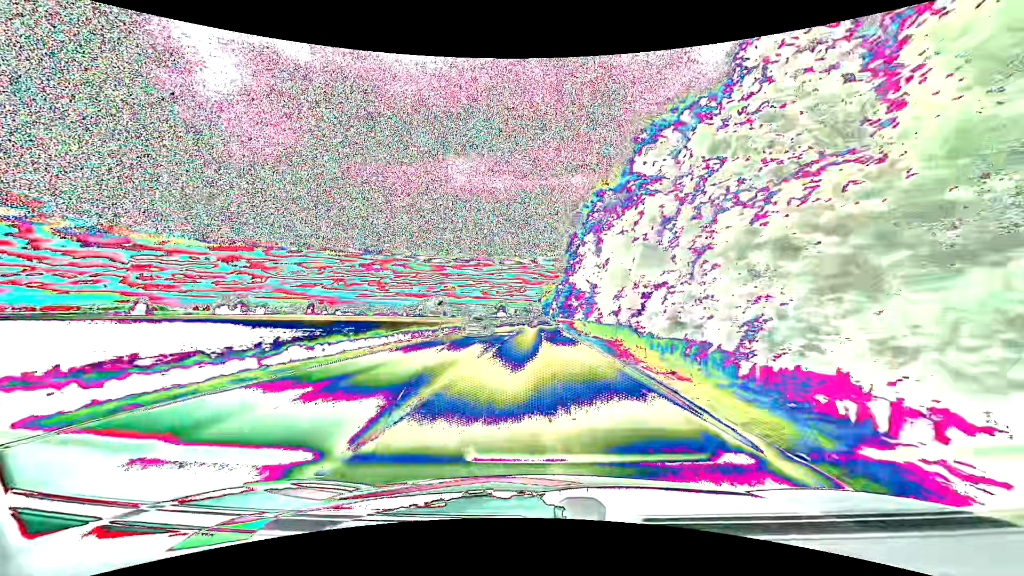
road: primary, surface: asphalt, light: Day
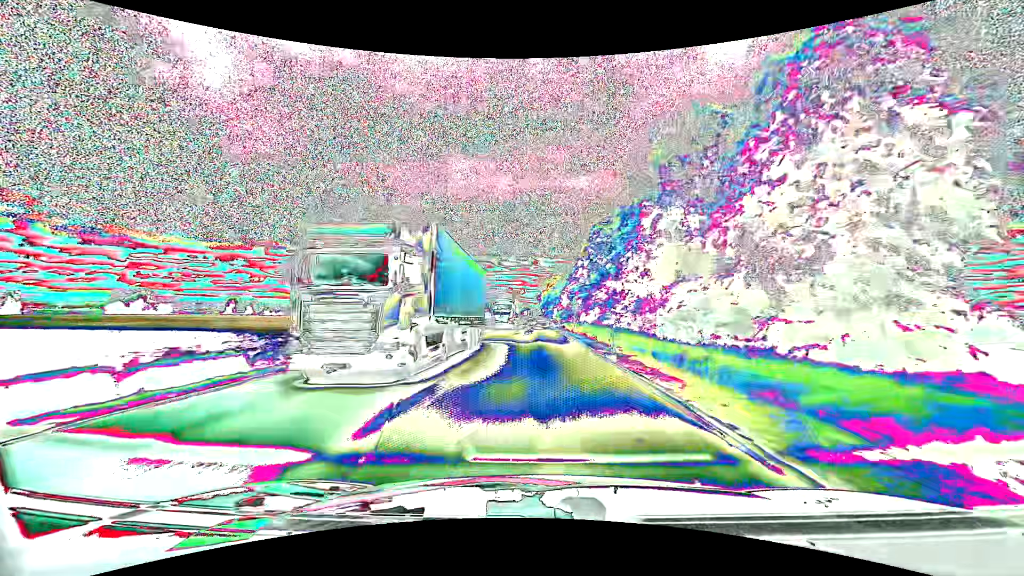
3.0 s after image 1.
(+0.4, +65.9) m; 0°
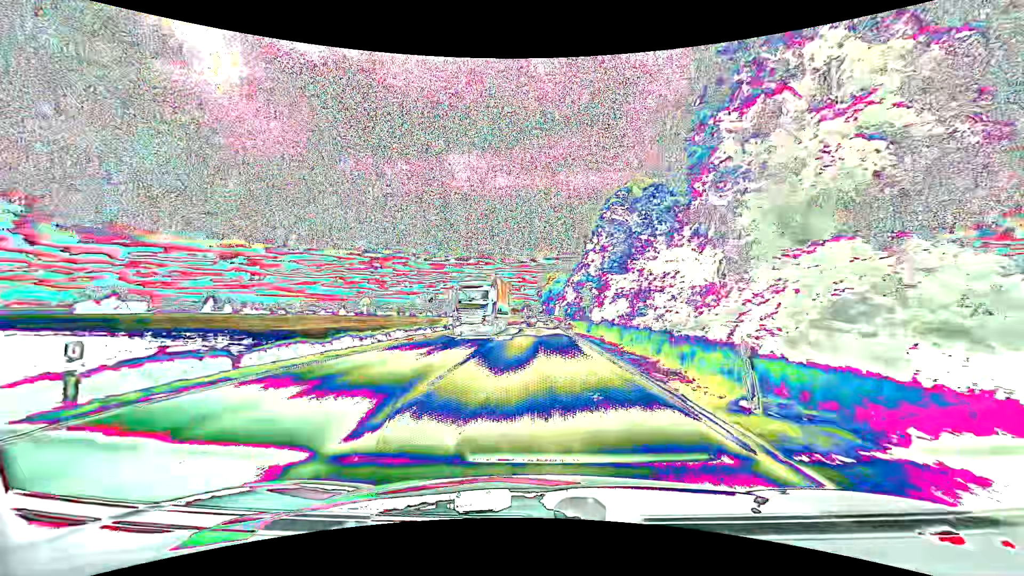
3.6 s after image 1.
(0.0, +13.3) m; 0°
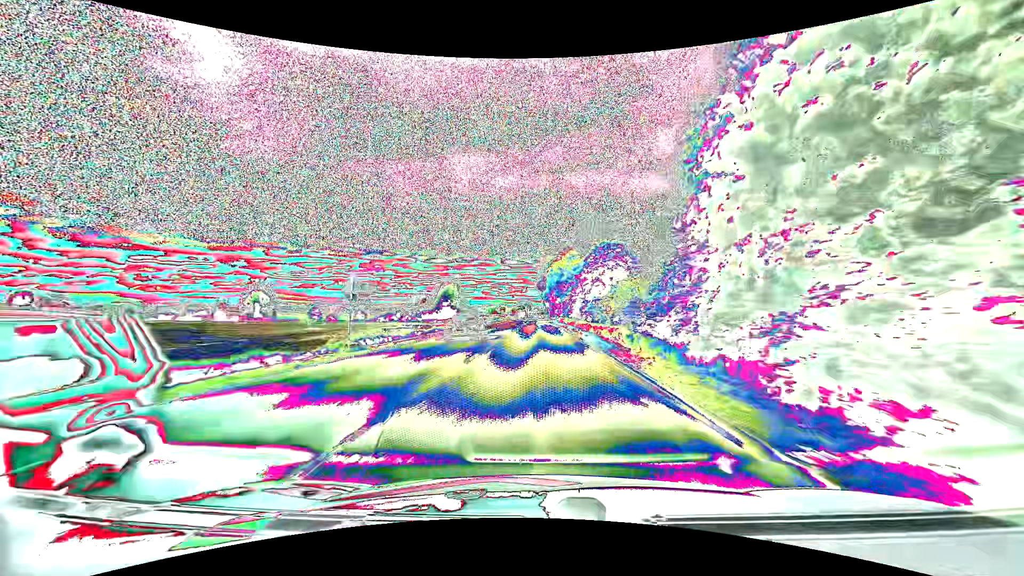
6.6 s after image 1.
(+0.2, +67.0) m; 0°
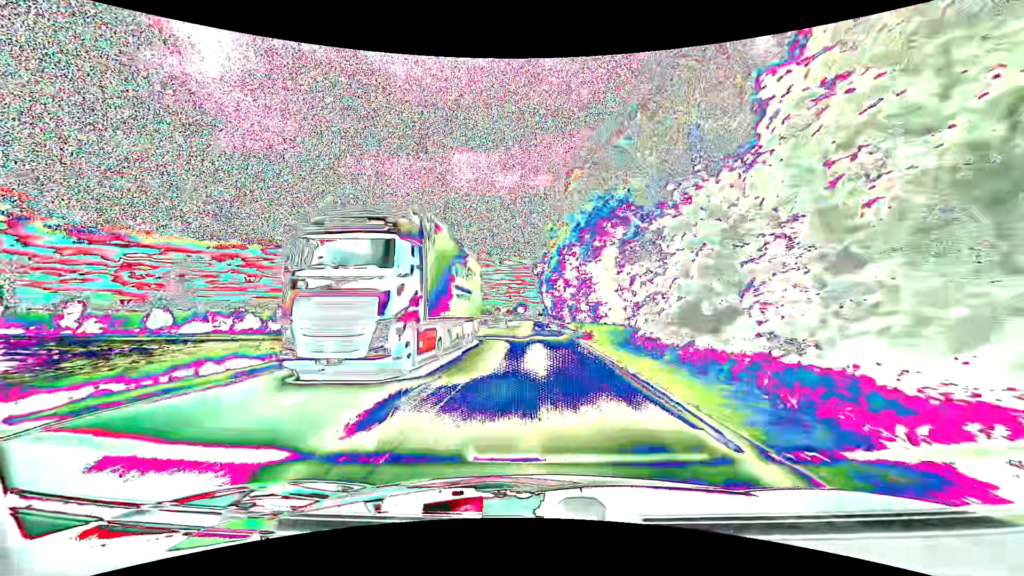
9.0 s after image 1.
(0.0, +54.4) m; 0°
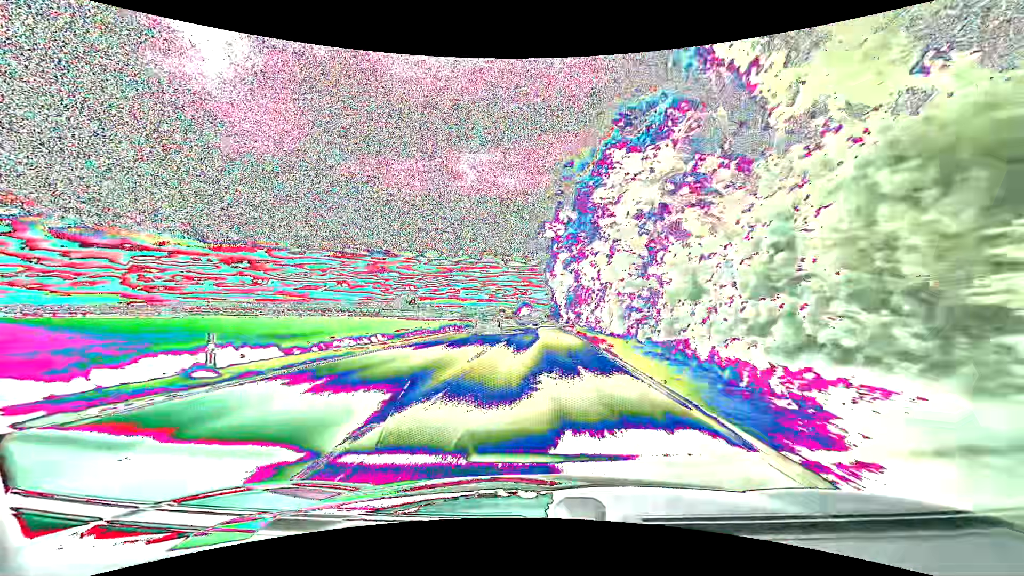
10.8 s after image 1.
(-0.3, +41.4) m; -1°
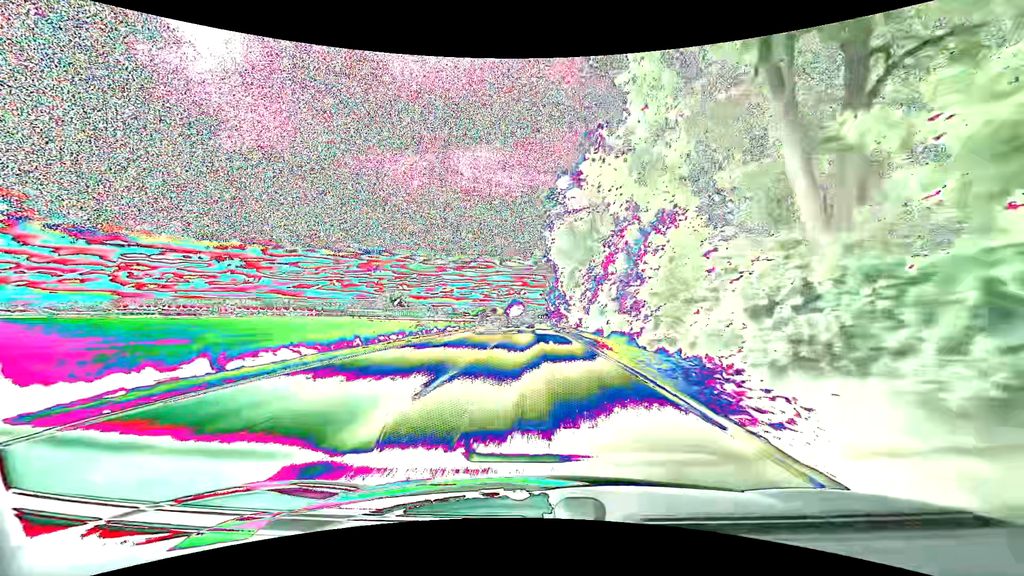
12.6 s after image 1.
(+0.2, +41.9) m; +1°
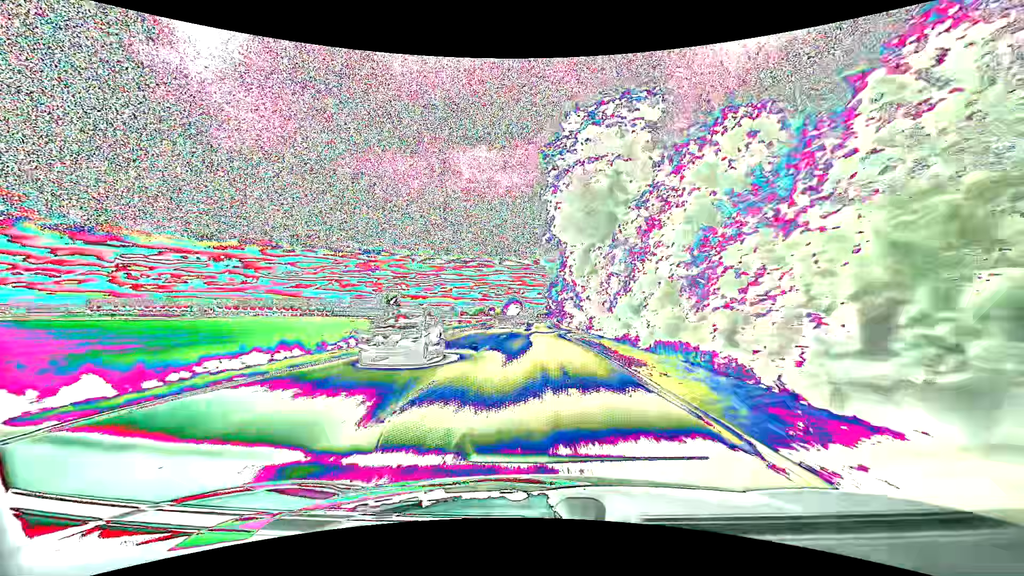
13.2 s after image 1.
(+0.1, +14.1) m; 0°
(0, +10) (0, +20) (0, +30) (0, +40) (0, +50) (0, +60) (0, +70) (-1, +80) (-1, +90) (-1, +100) m
